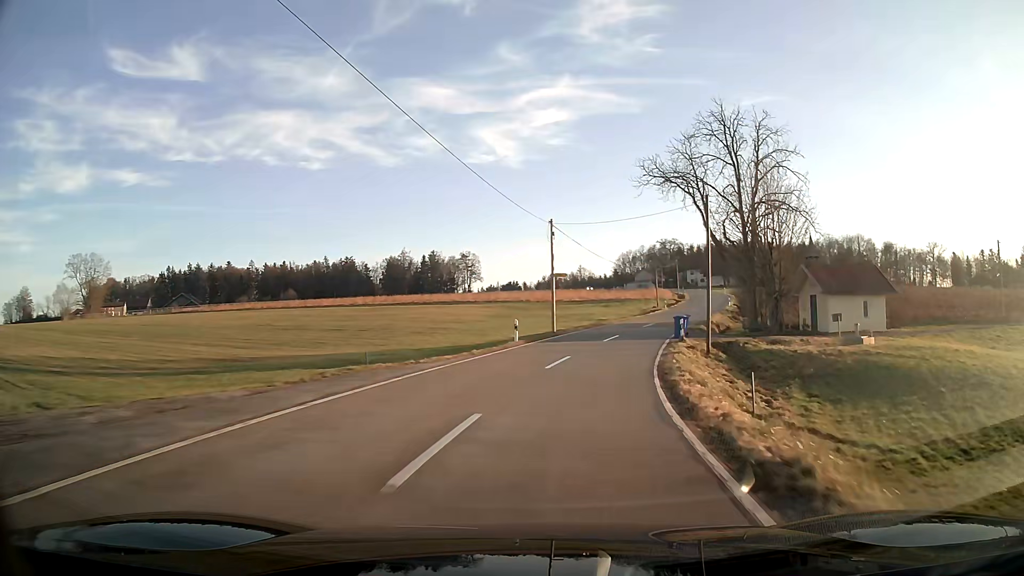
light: Day
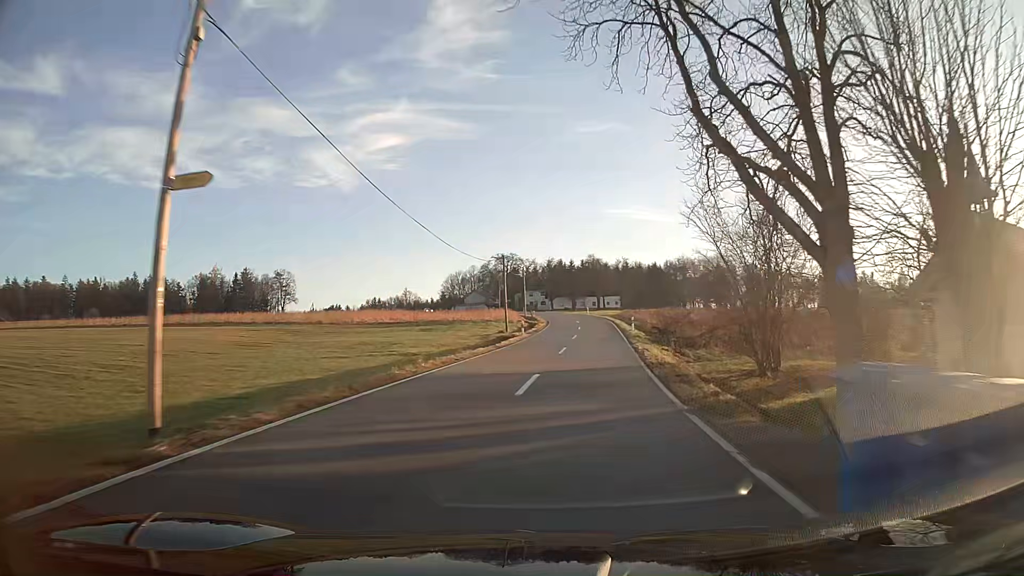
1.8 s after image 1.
(+3.7, +29.4) m; +15°
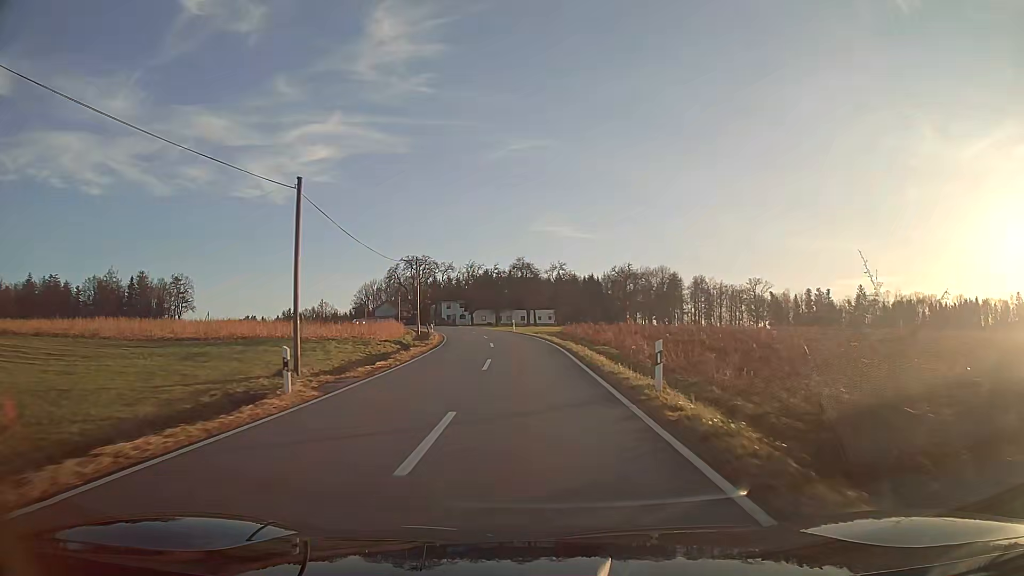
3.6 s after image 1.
(+1.9, +30.2) m; +5°
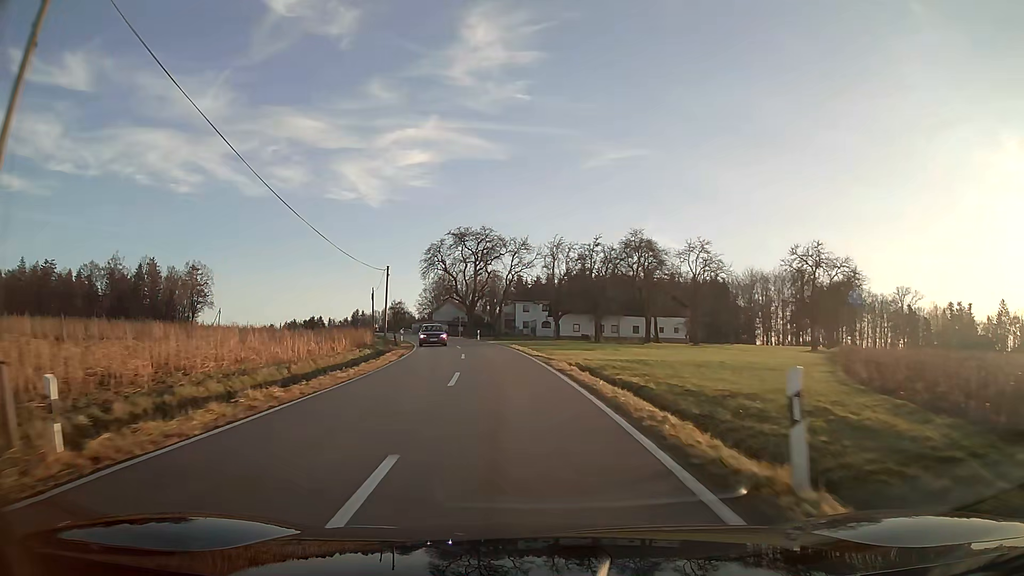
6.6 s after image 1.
(-3.2, +52.5) m; -9°
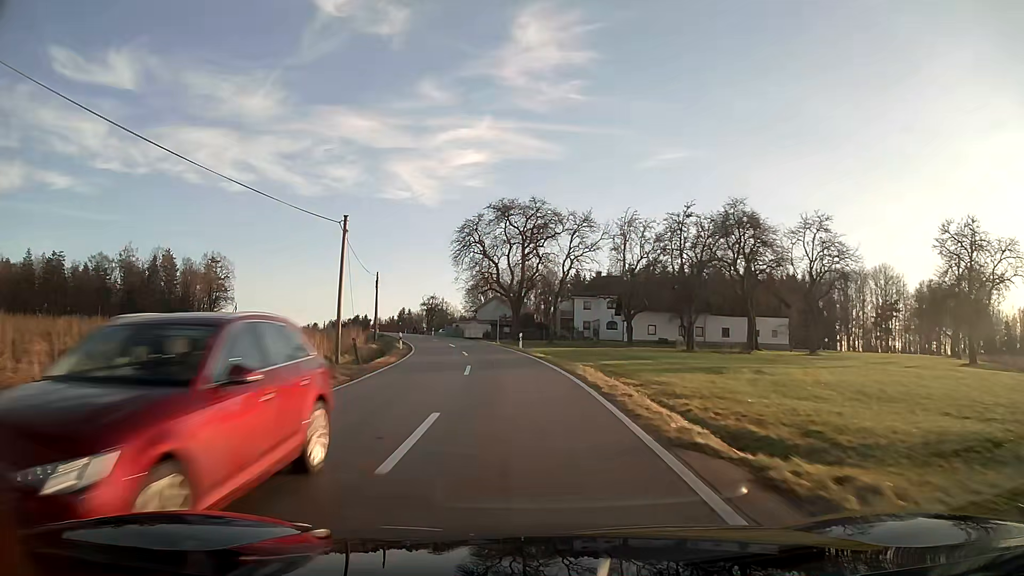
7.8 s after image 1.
(-0.9, +21.2) m; -5°
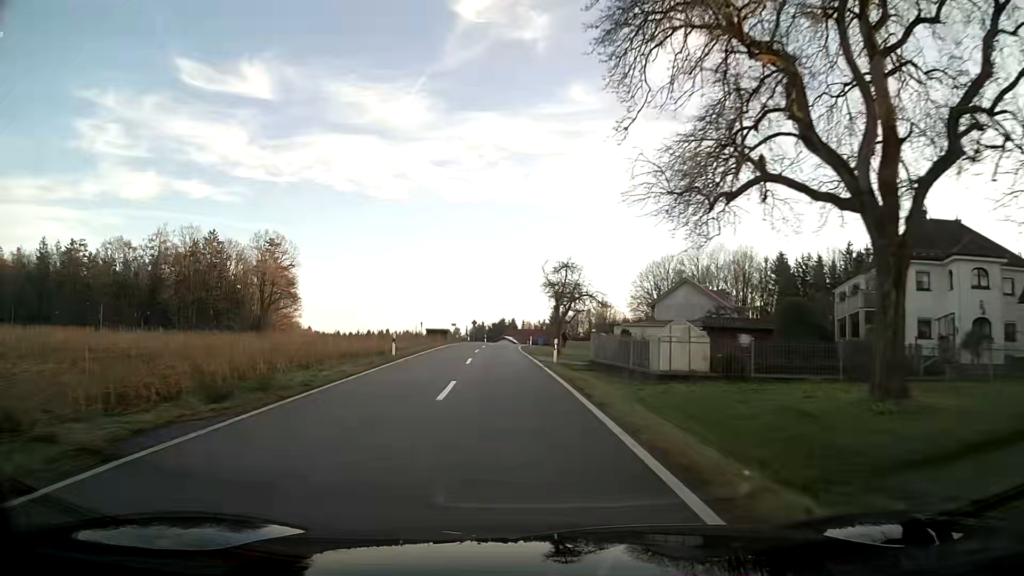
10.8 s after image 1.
(-6.4, +55.1) m; -14°
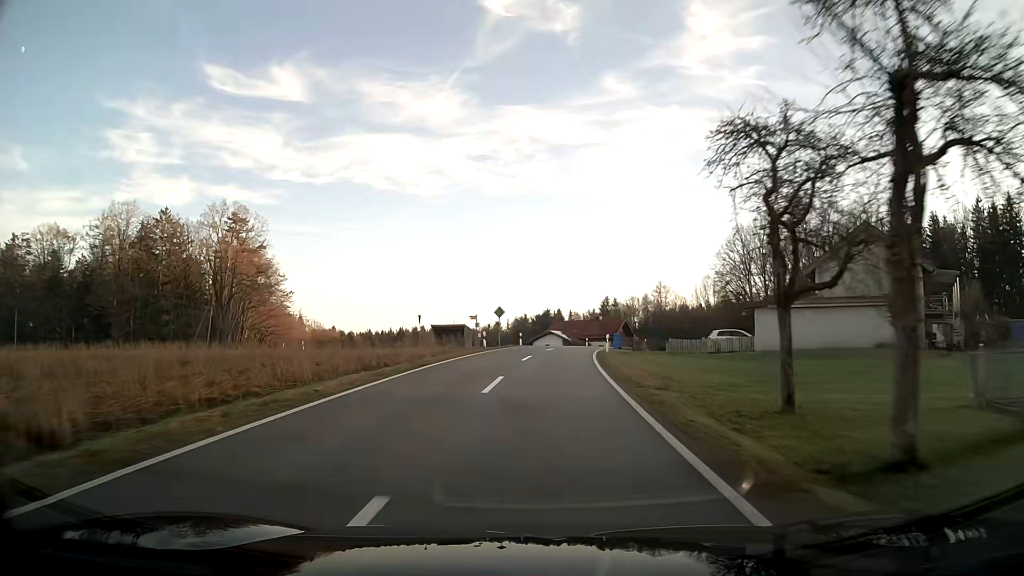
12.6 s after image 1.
(-1.0, +35.9) m; -2°
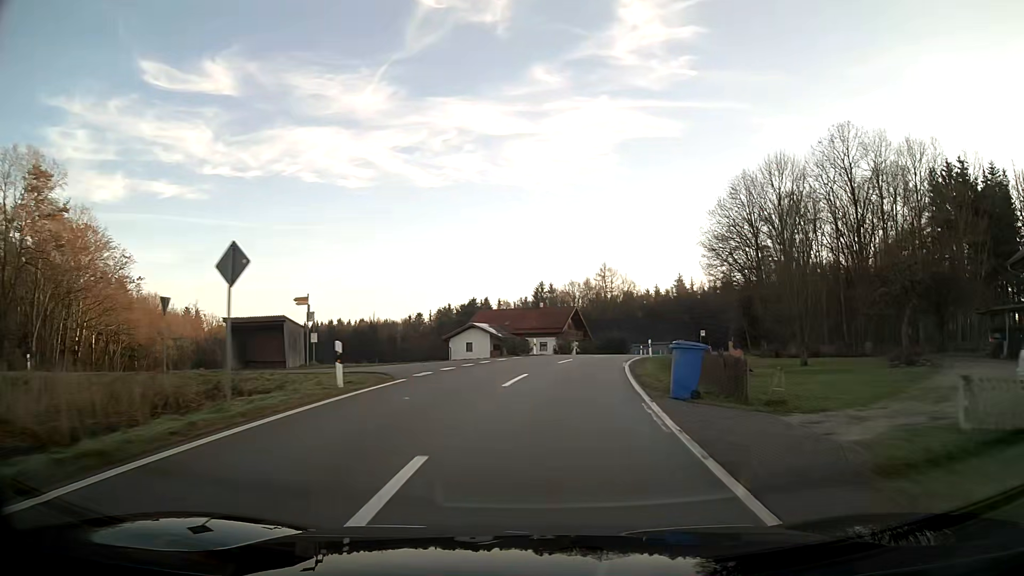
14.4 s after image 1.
(+1.7, +34.7) m; +7°
